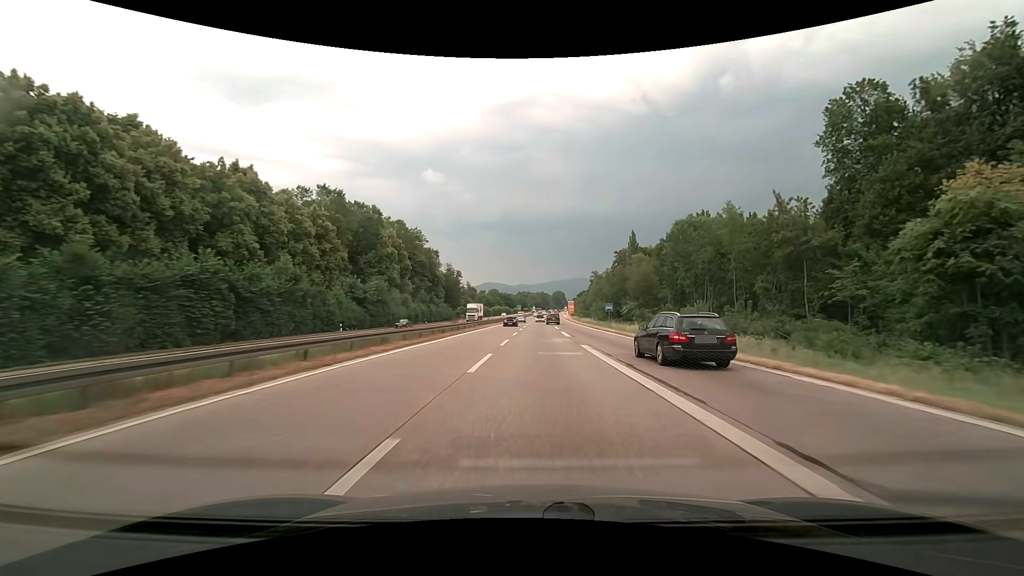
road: trunk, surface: asphalt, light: Day
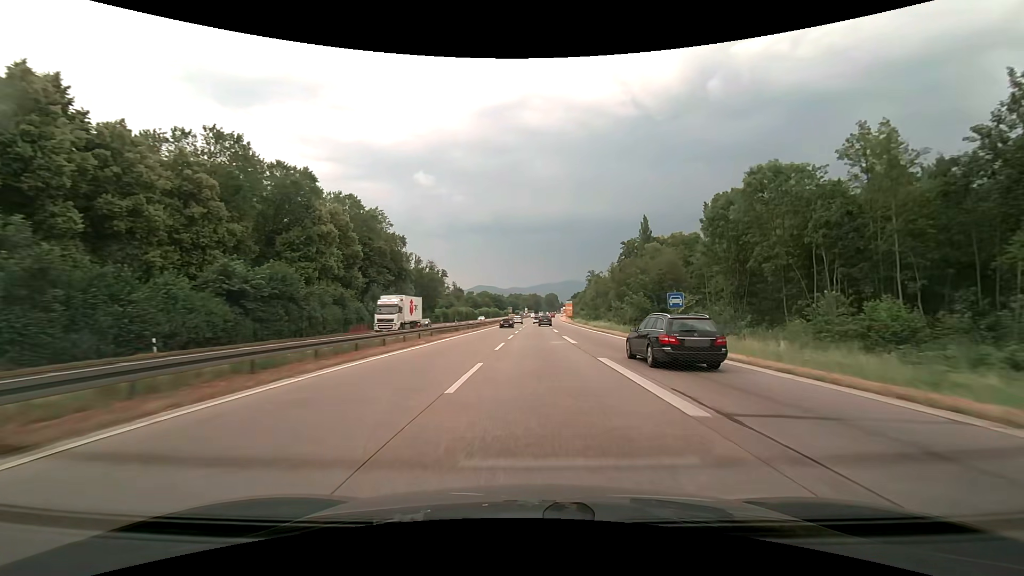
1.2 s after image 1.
(+0.2, +26.9) m; +1°
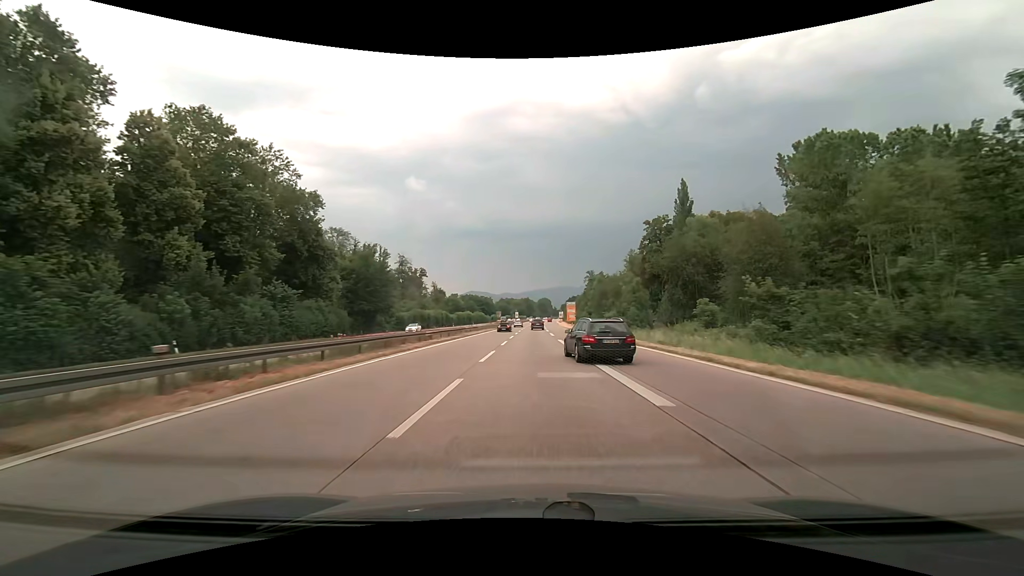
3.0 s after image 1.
(+0.2, +38.9) m; +1°
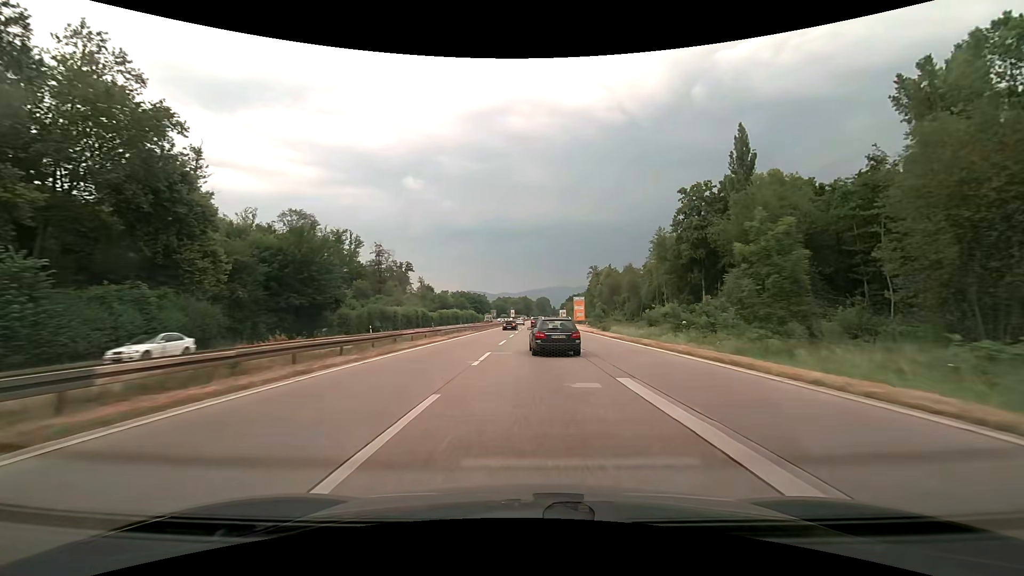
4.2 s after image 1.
(+0.1, +26.4) m; 0°
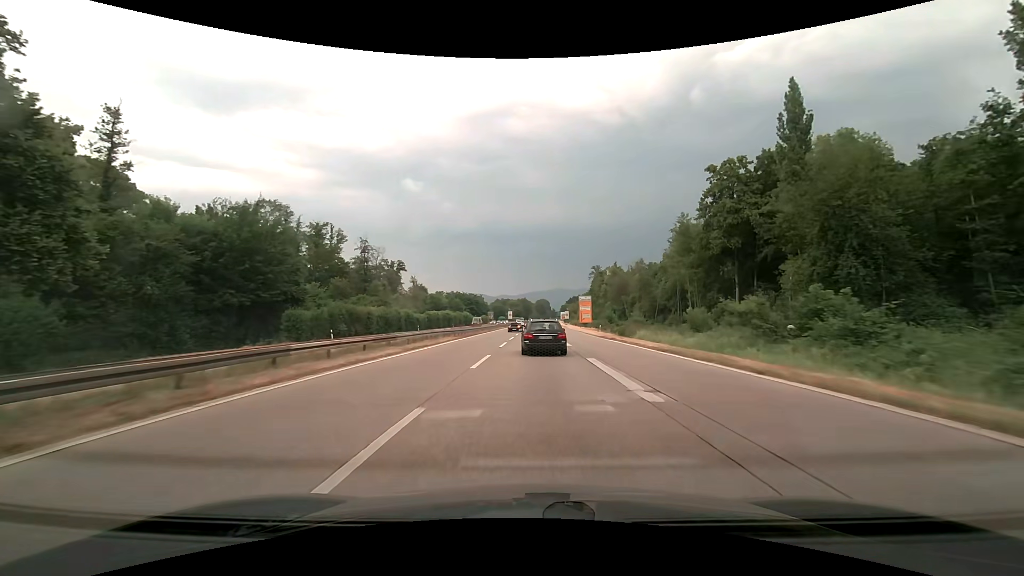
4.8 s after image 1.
(+0.1, +13.4) m; 0°
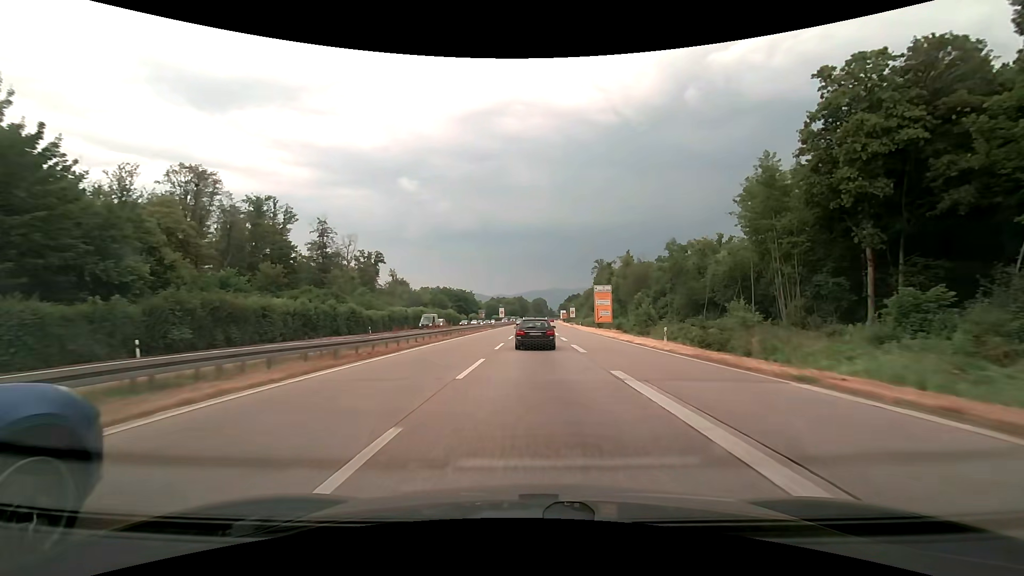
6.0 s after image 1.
(0.0, +27.2) m; 0°
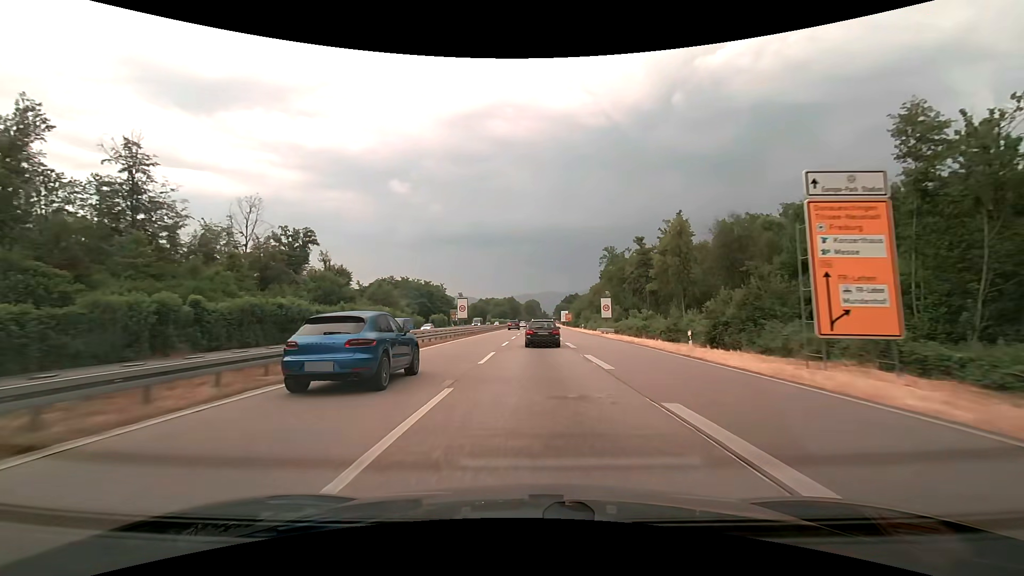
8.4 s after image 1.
(+0.3, +55.1) m; +1°
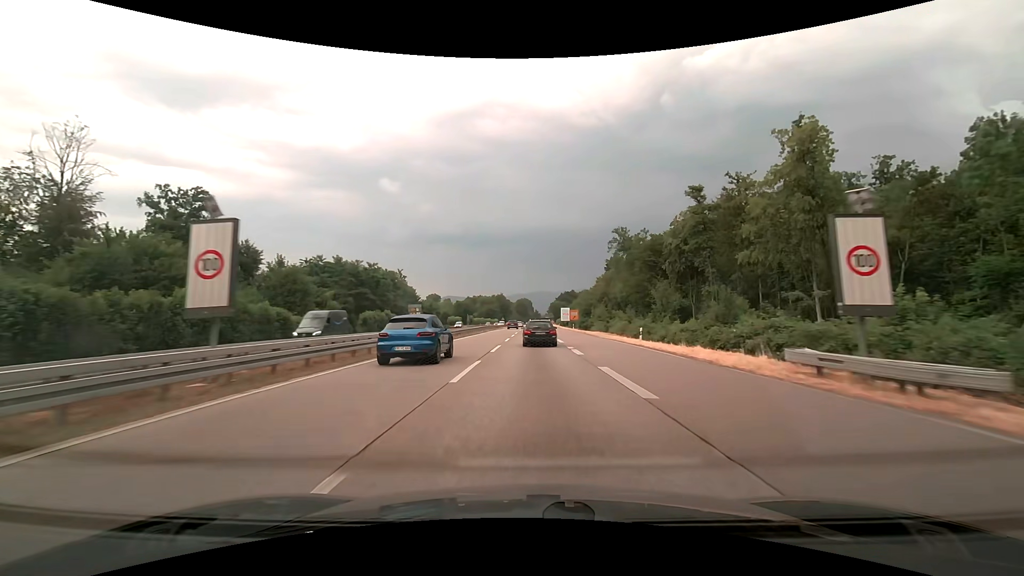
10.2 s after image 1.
(+0.3, +41.6) m; +1°
(0, +10) (0, +20) (0, +30) (0, +40) (0, +50) (+1, +60) (+1, +70) (+1, +80) (+1, +90) (+1, +100) m
